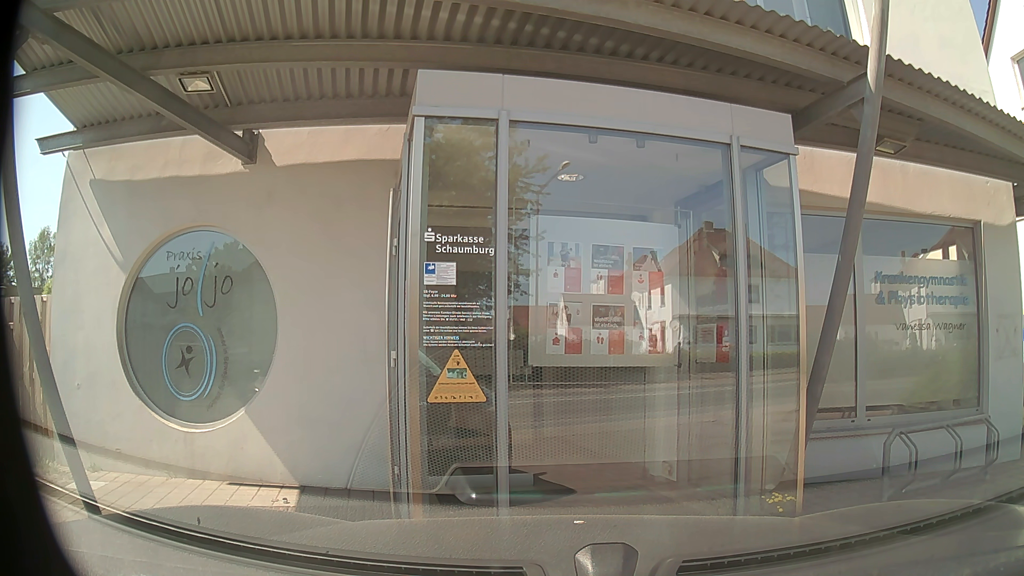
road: secondary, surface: asphalt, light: Day
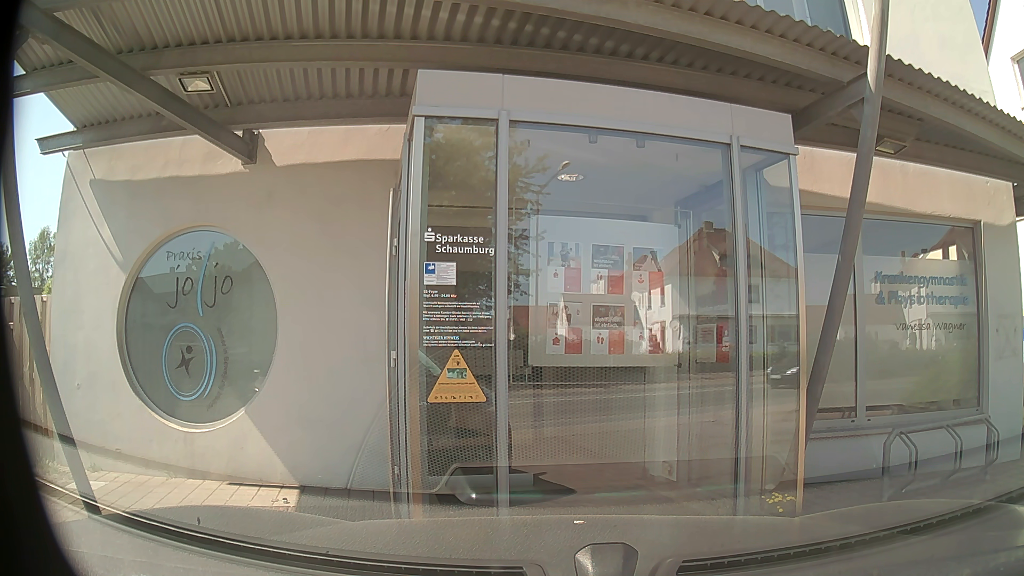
(0.0, 0.0) m; 0°
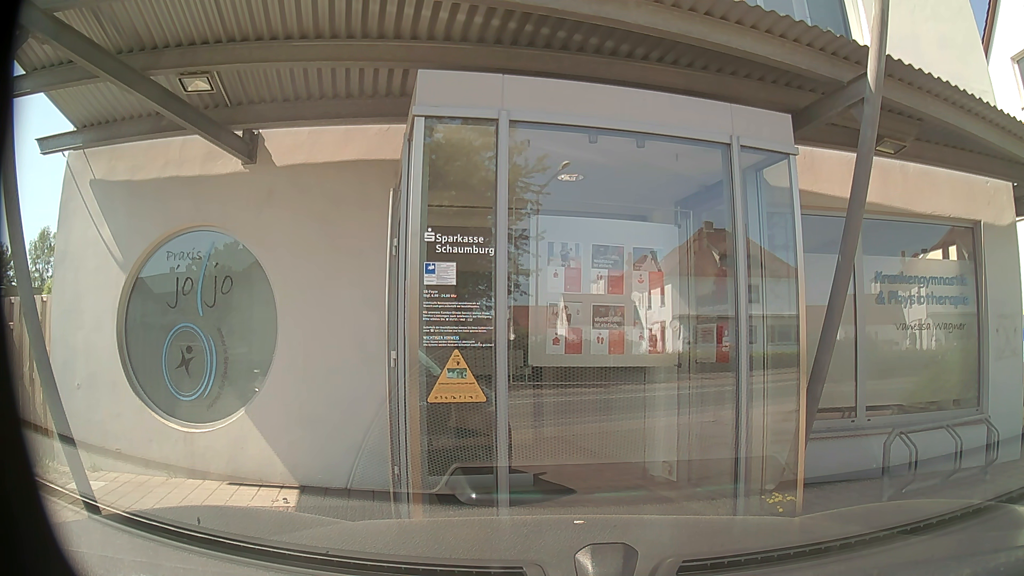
(0.0, 0.0) m; 0°
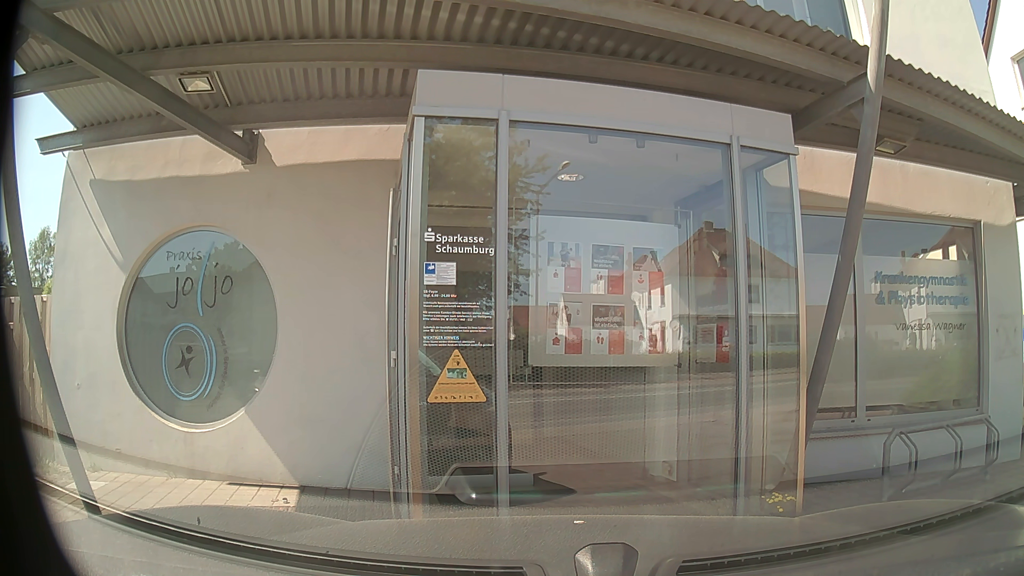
(0.0, 0.0) m; 0°
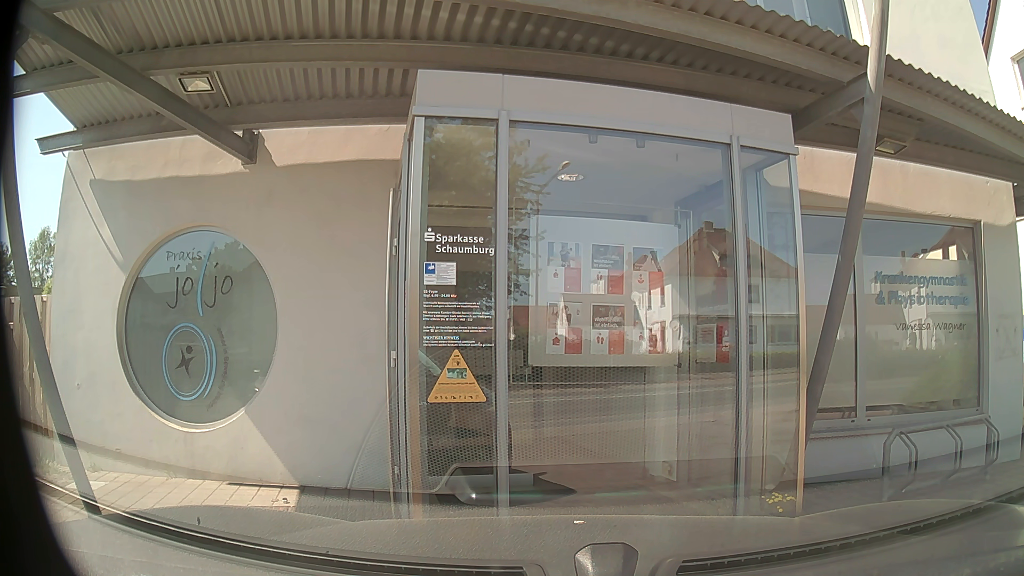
(0.0, 0.0) m; 0°
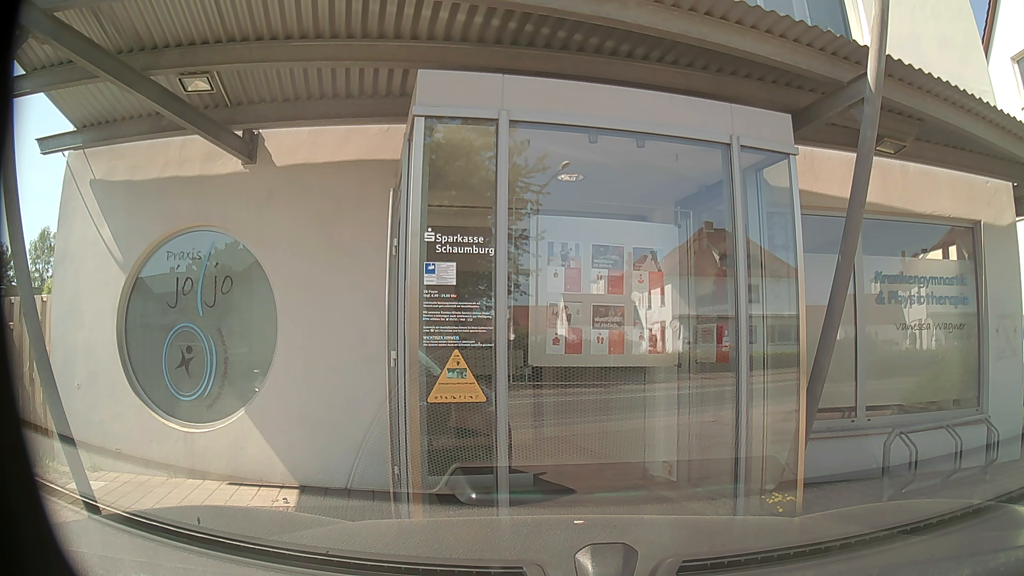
(0.0, 0.0) m; 0°
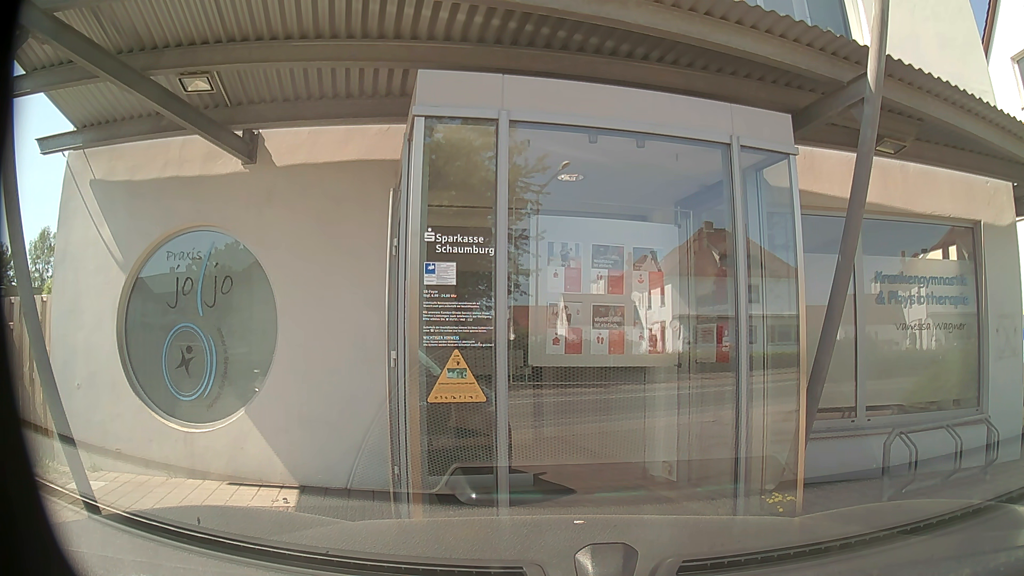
(0.0, 0.0) m; 0°
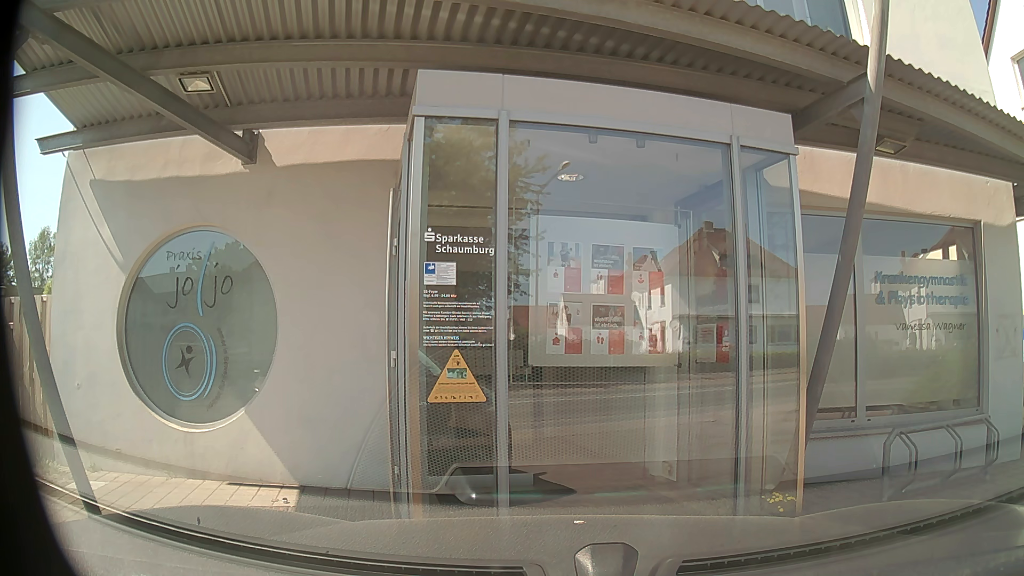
(0.0, 0.0) m; 0°
